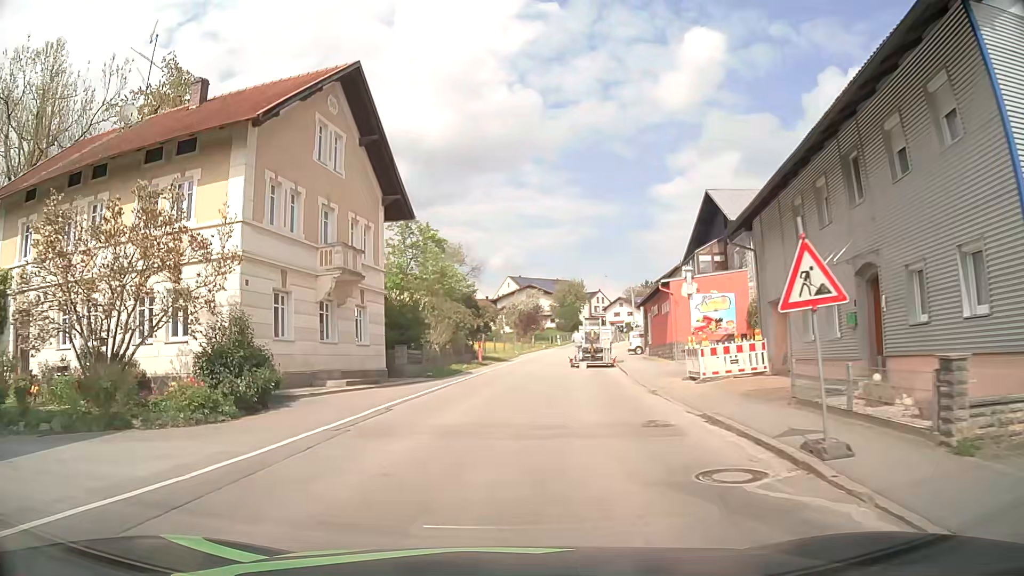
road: secondary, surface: asphalt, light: Day
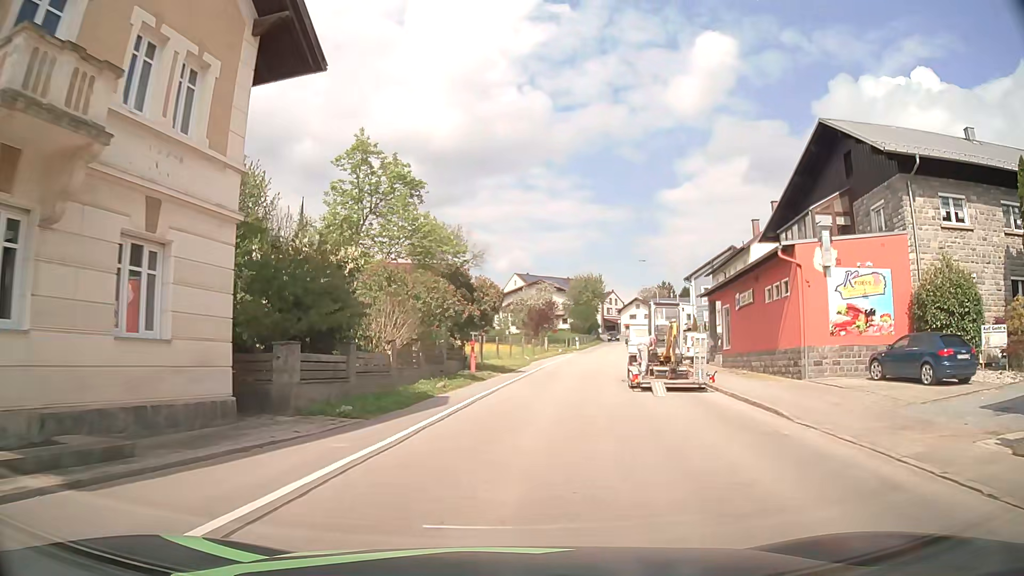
(-0.1, +16.2) m; -1°
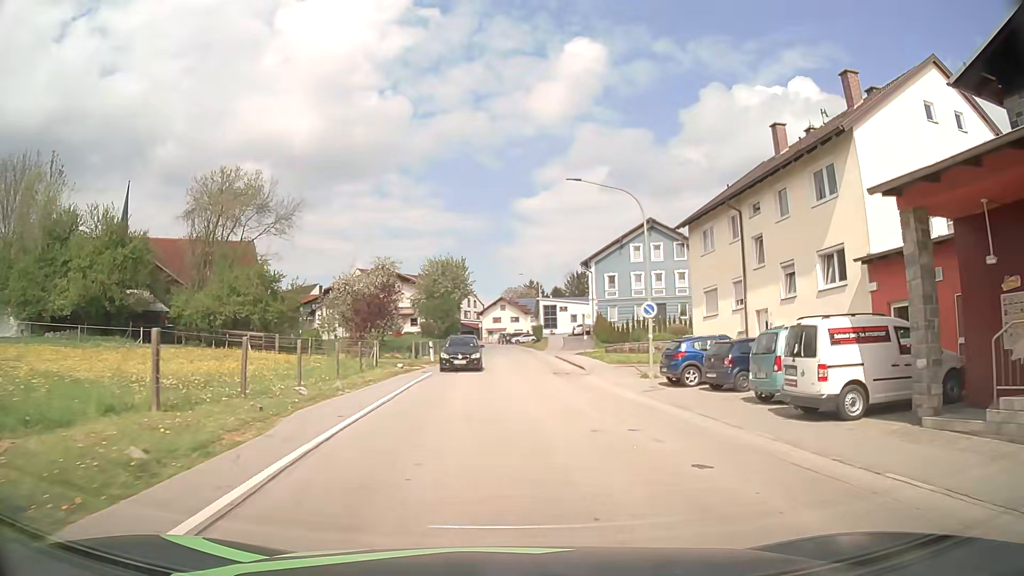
(+2.6, +28.7) m; +13°
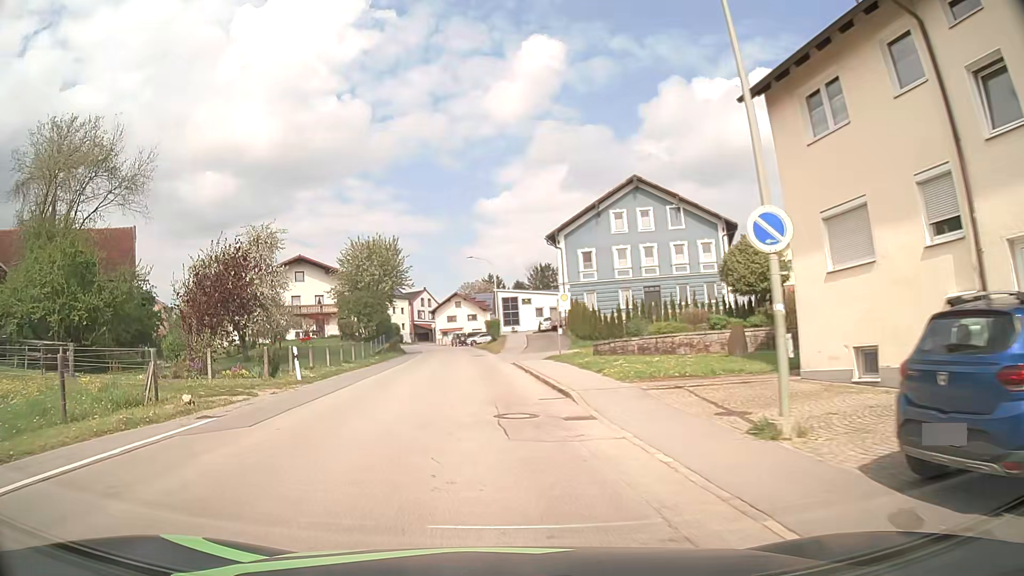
(+1.4, +17.3) m; +3°
